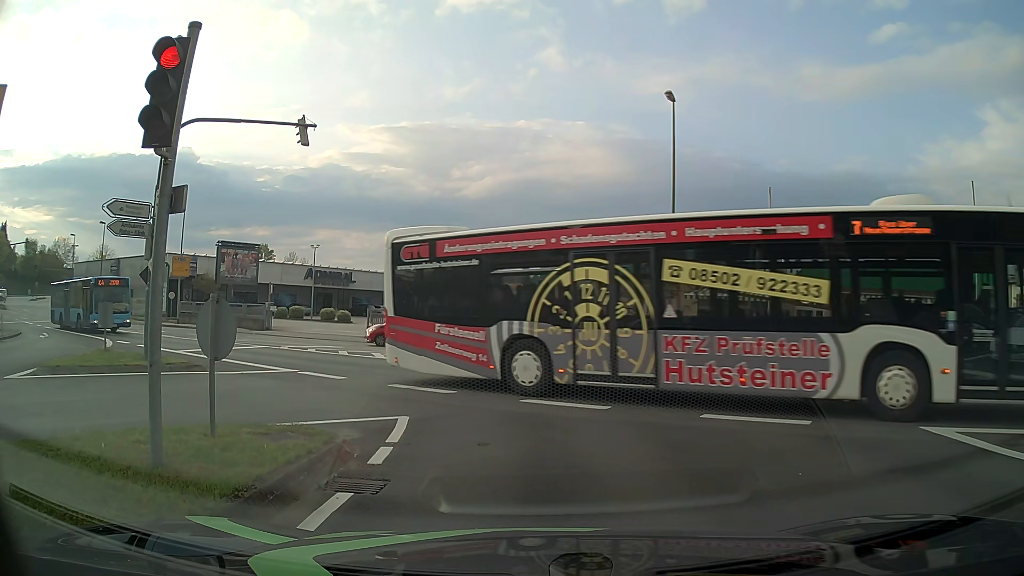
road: tertiary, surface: asphalt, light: Day
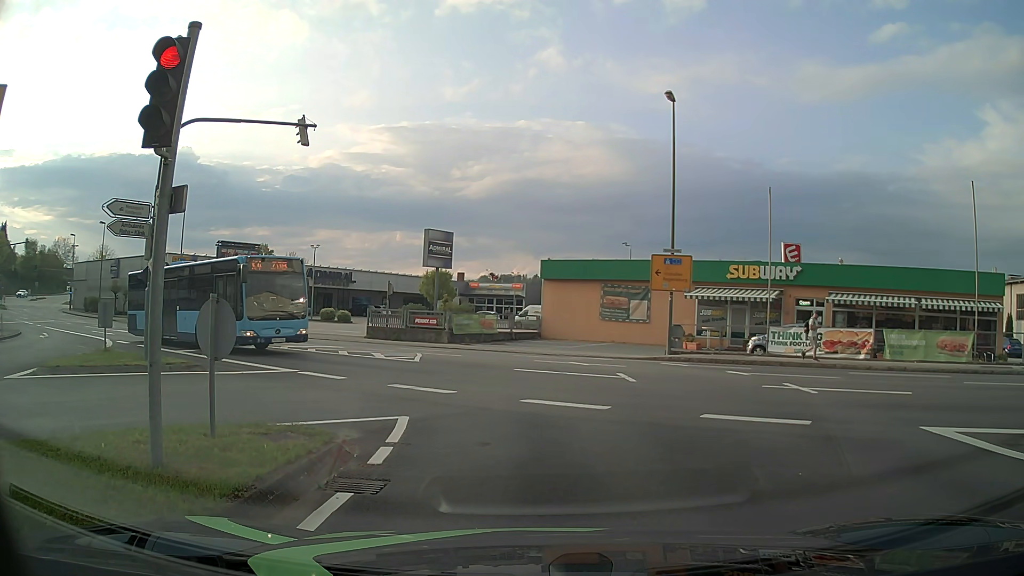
(0.0, 0.0) m; 0°
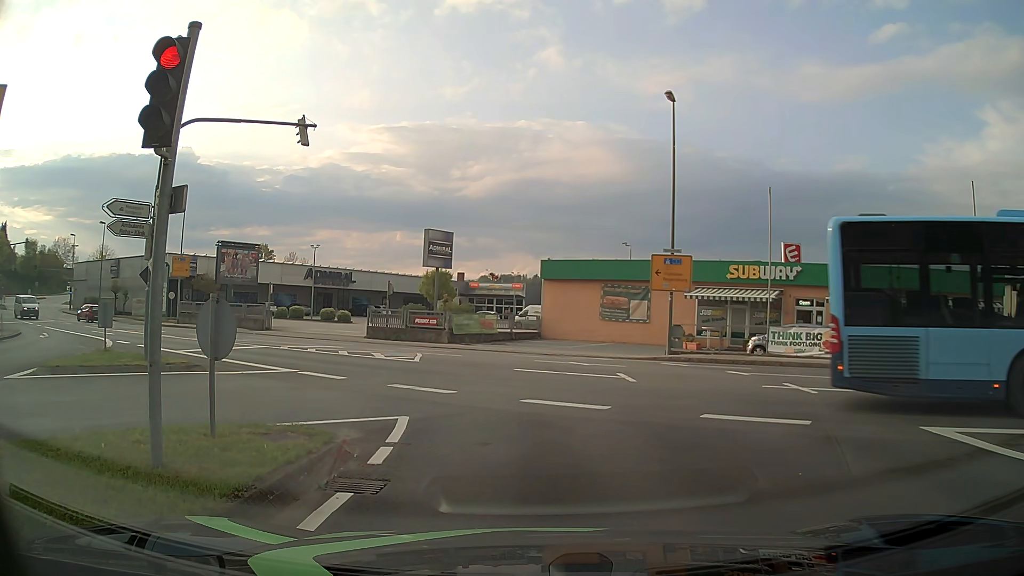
(0.0, 0.0) m; 0°
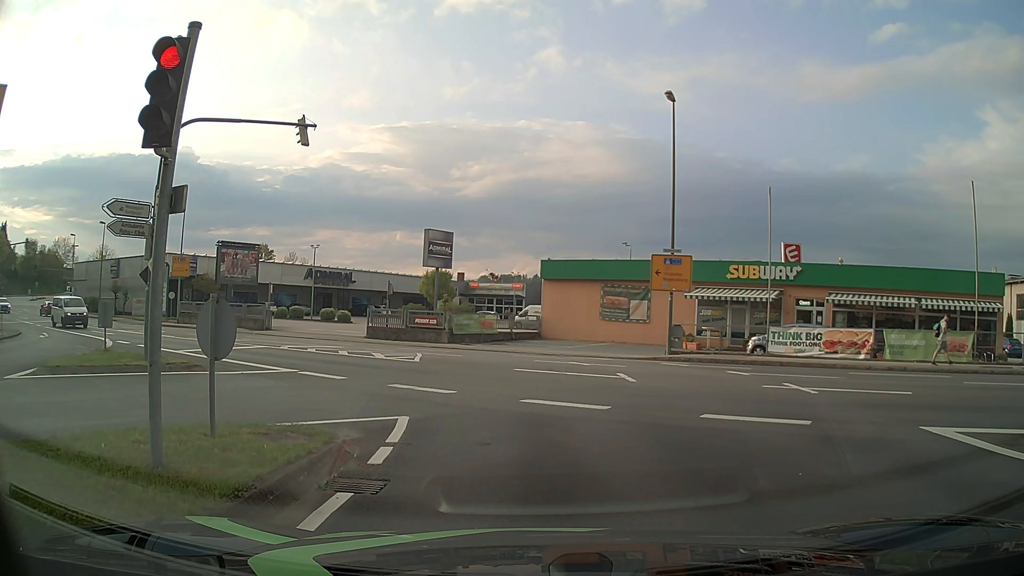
(0.0, 0.0) m; 0°
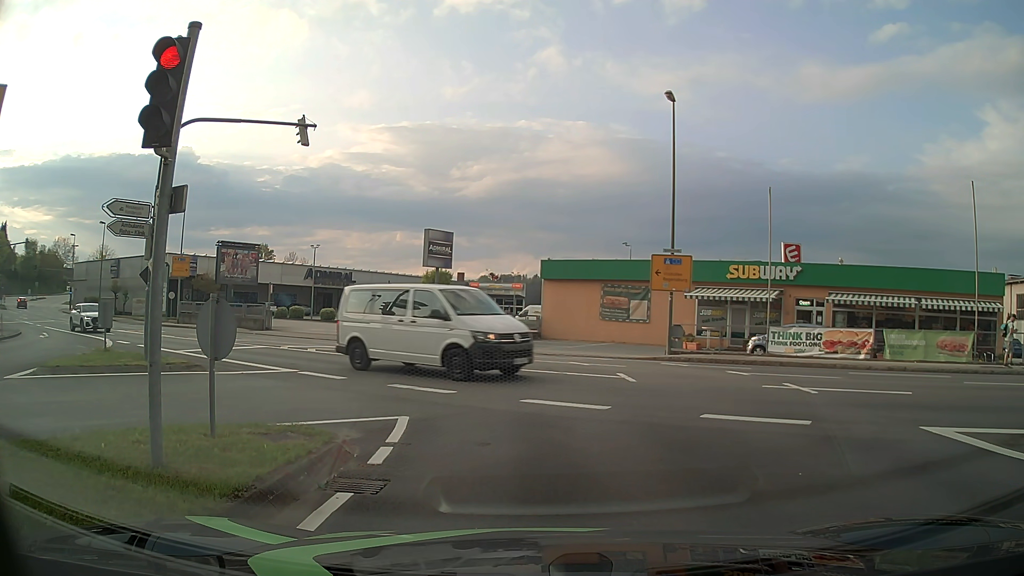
(0.0, 0.0) m; 0°
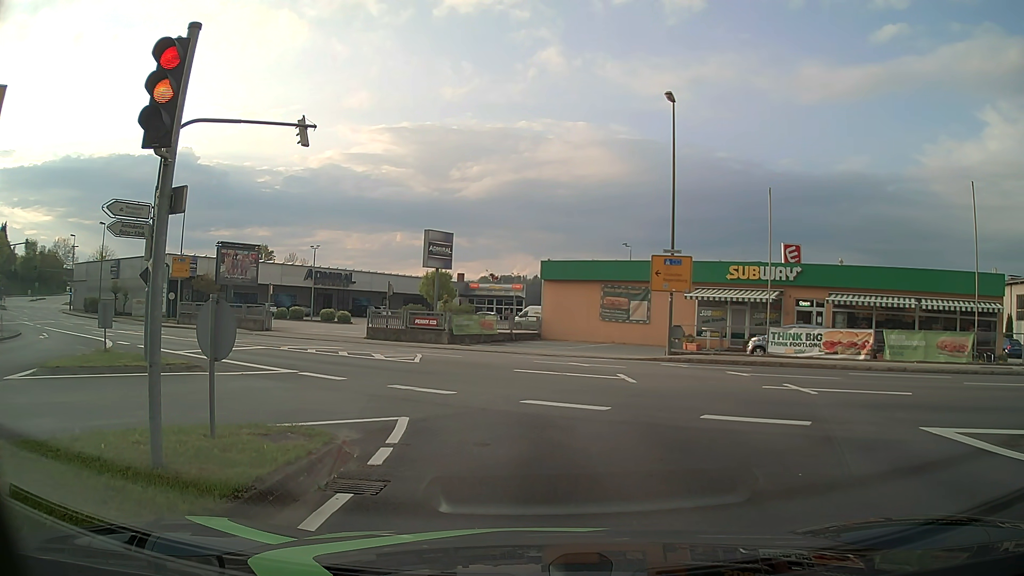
(0.0, 0.0) m; 0°
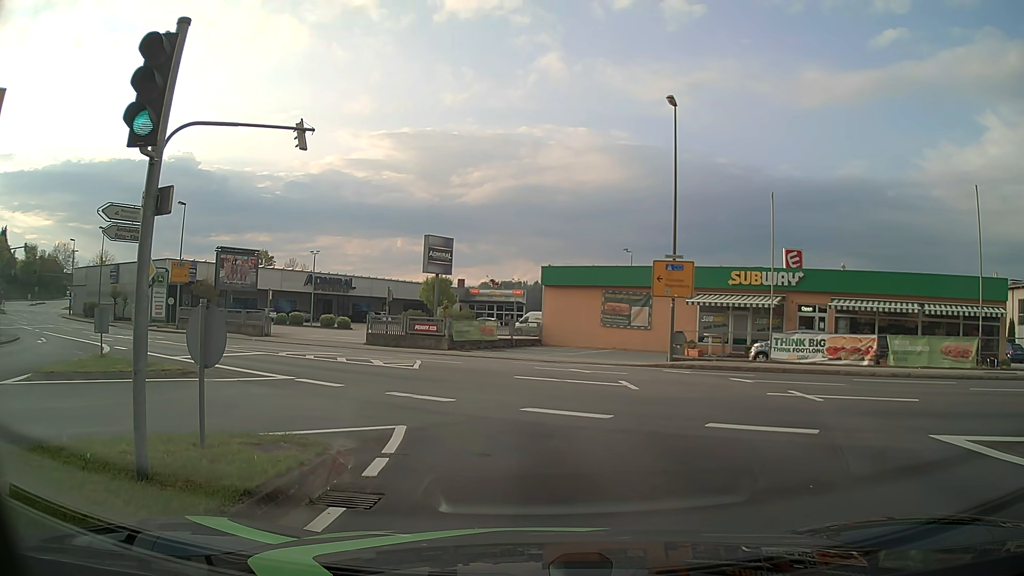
(0.0, +0.3) m; 0°
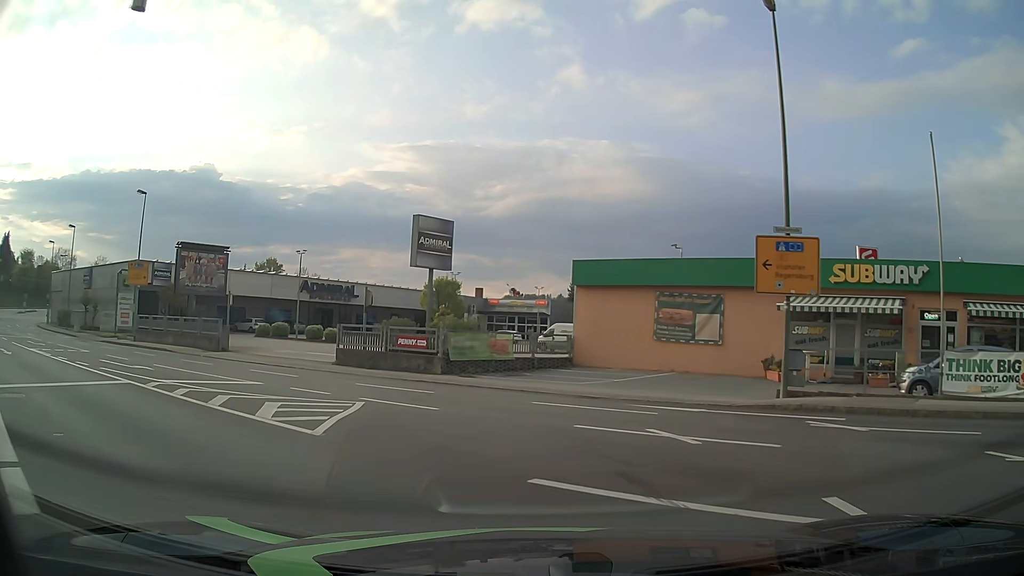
(0.0, +10.7) m; -1°
(-1, +10) (-6, +19) (-14, +25) (-22, +30) (-30, +36) (-39, +41) (-47, +47) (-55, +53) (-63, +59) (-70, +67) m
